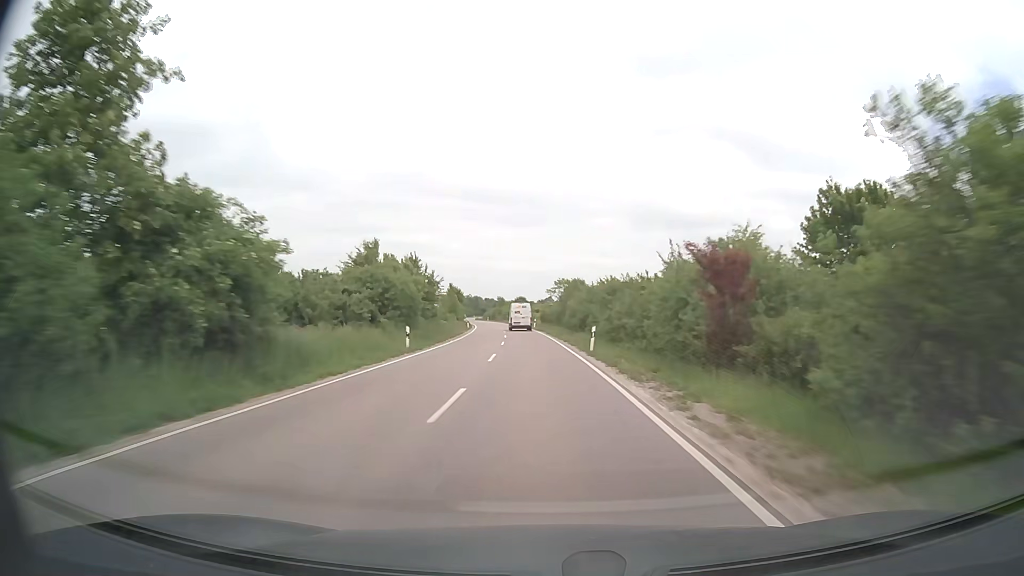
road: secondary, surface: asphalt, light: Day
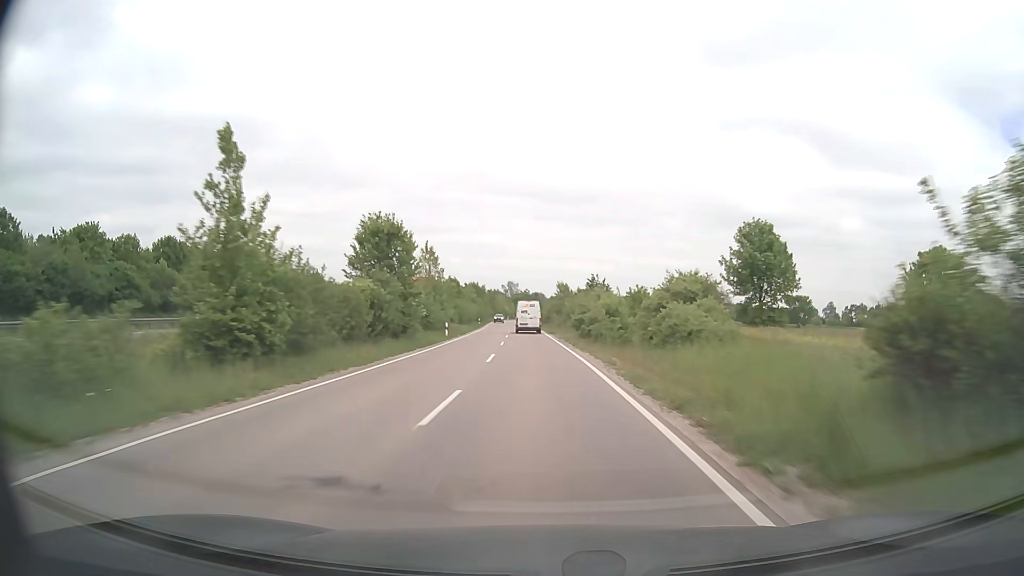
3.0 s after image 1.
(-4.2, +84.5) m; -6°
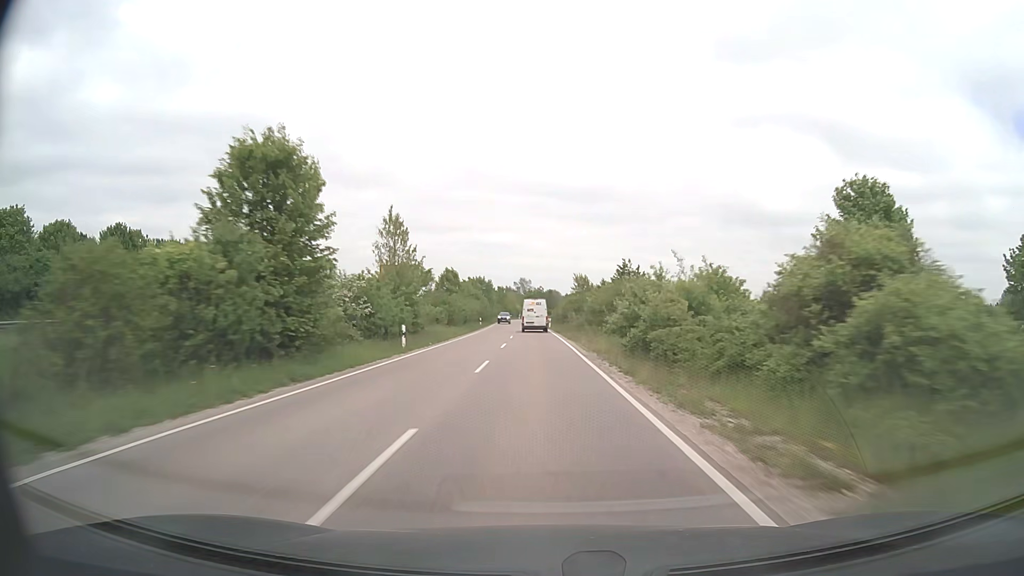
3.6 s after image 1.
(-0.2, +16.4) m; -1°
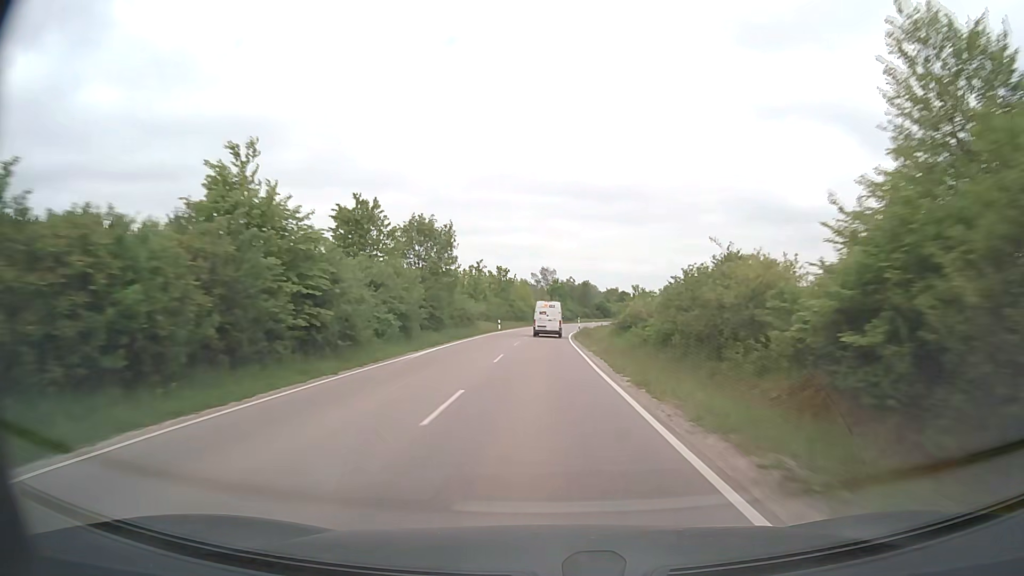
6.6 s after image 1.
(-2.1, +79.5) m; -2°
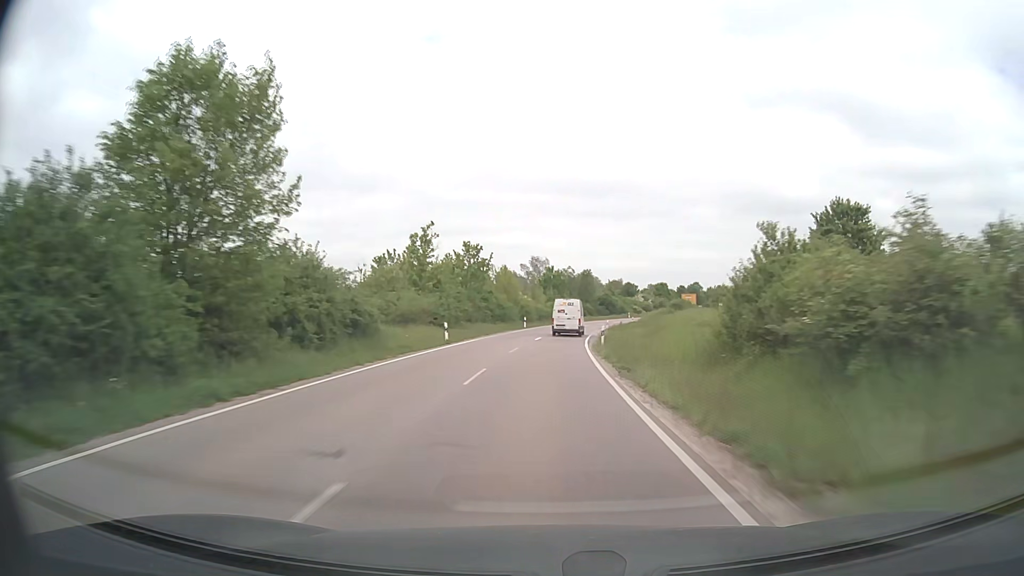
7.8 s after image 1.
(0.0, +31.2) m; 0°
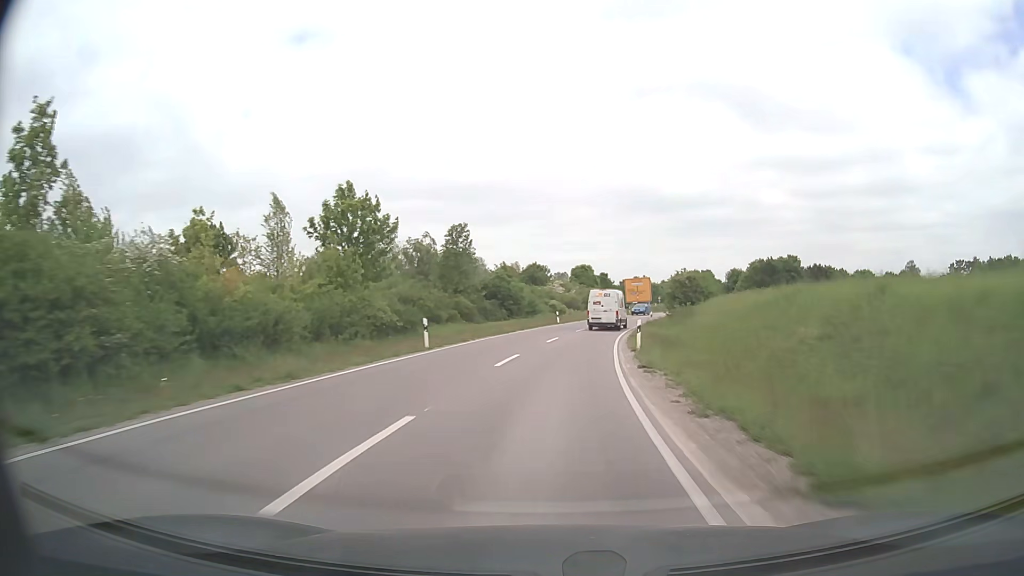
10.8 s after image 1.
(+5.0, +74.3) m; +10°
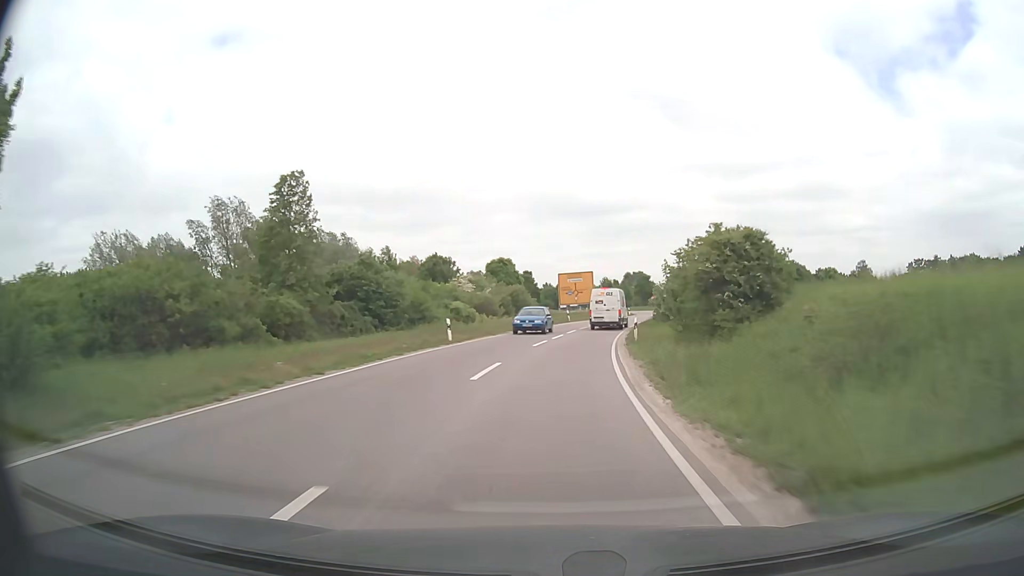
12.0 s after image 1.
(+1.6, +27.3) m; +7°
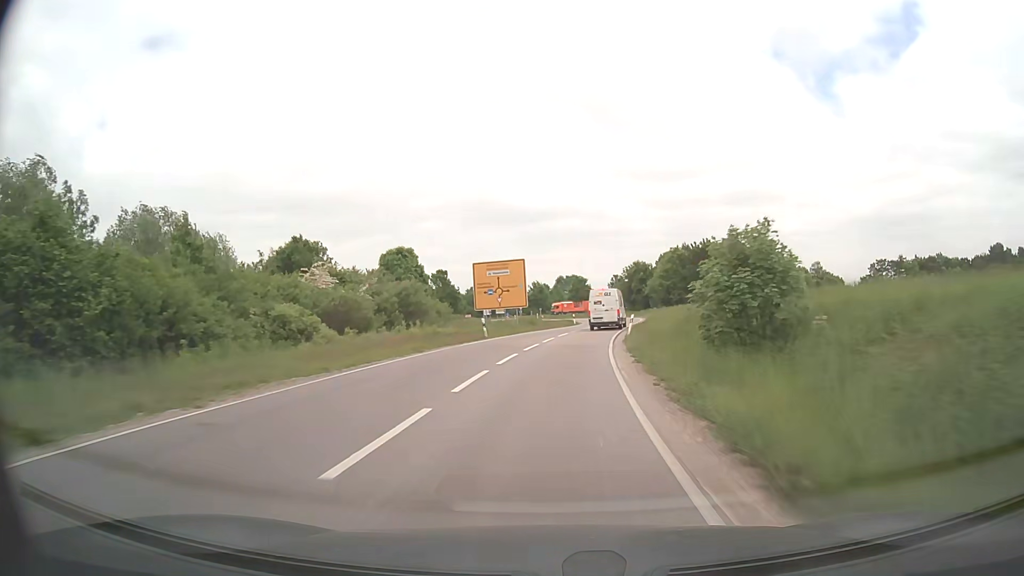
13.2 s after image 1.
(+1.4, +25.6) m; +6°
(0, +10) (+1, +20) (+2, +30) (+3, +40) (+5, +50) (+6, +60) (+8, +69) (+8, +79) (+8, +89) (+6, +99) m
